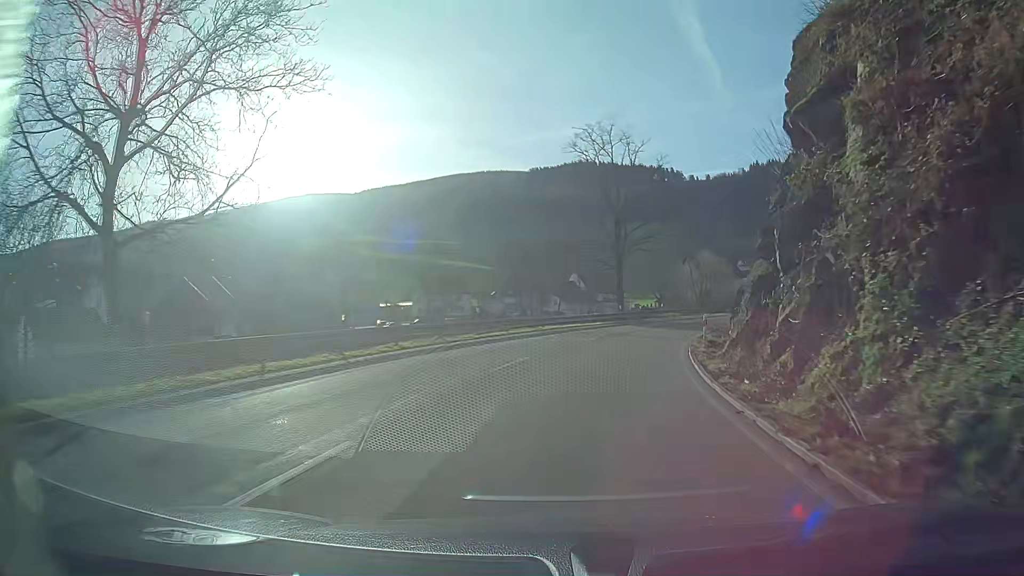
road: secondary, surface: asphalt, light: Day
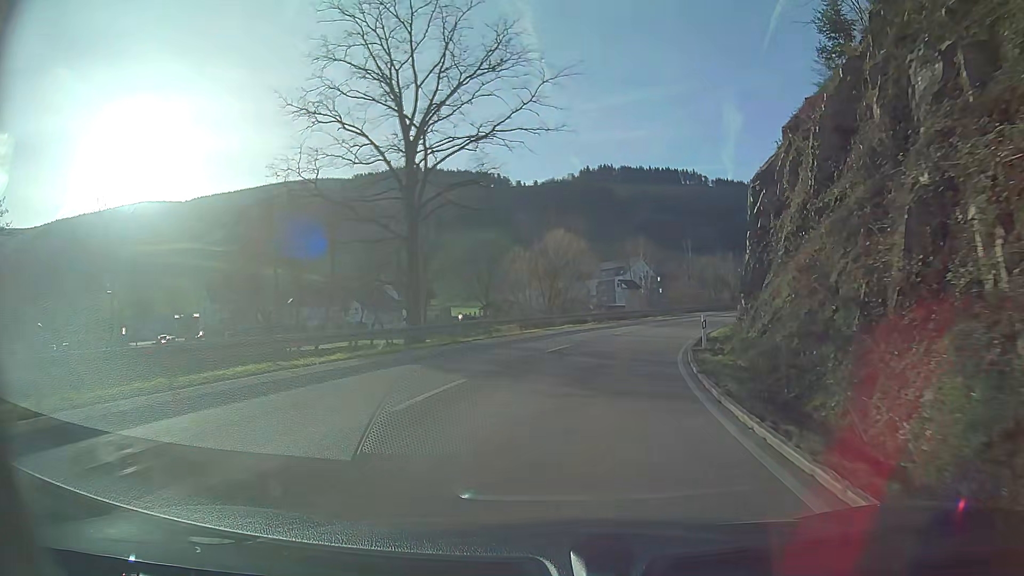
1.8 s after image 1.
(+3.8, +29.2) m; +15°
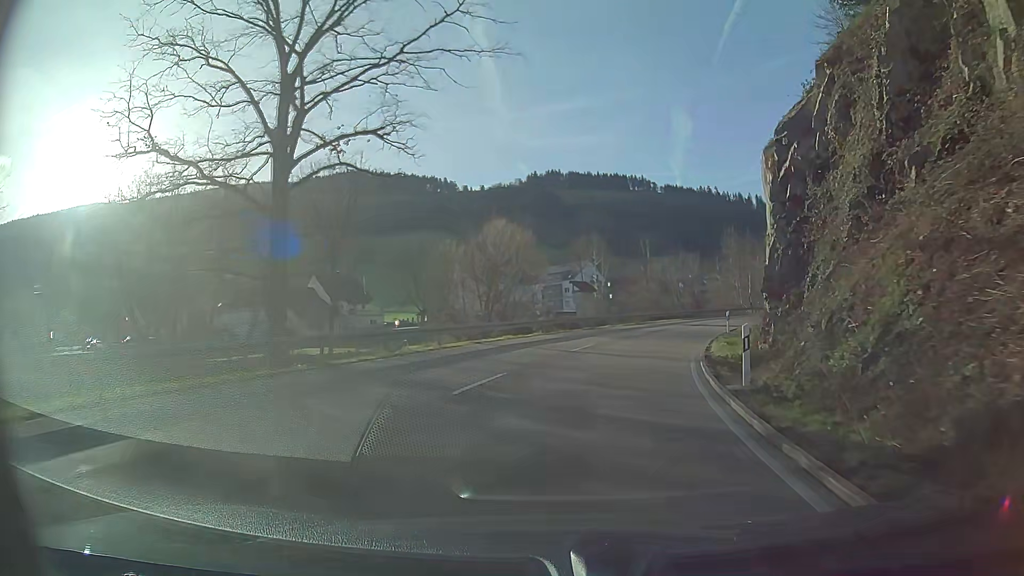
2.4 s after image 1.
(+0.4, +9.6) m; +5°
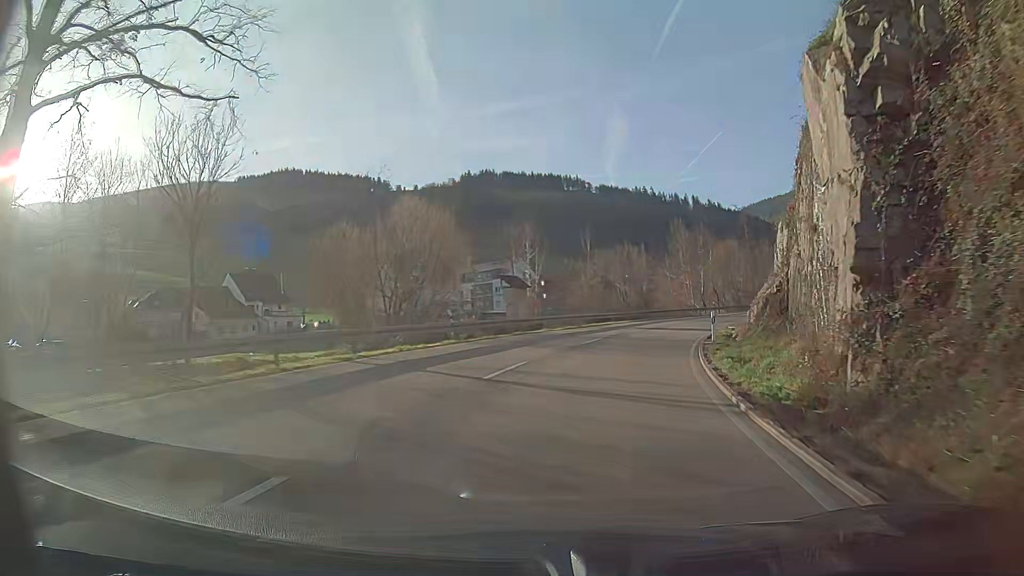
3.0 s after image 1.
(+0.5, +9.6) m; +6°
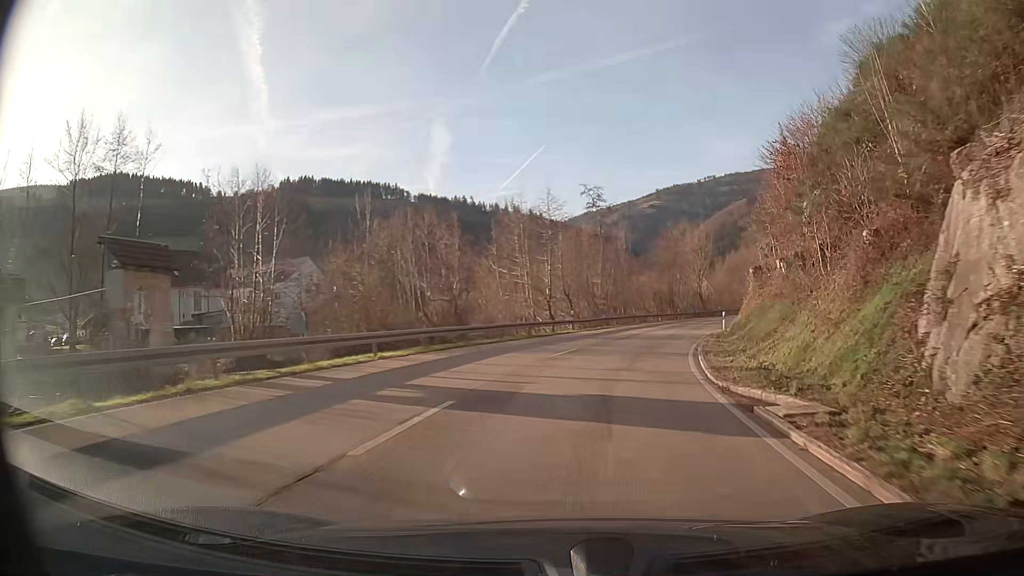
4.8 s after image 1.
(+3.8, +28.4) m; +15°
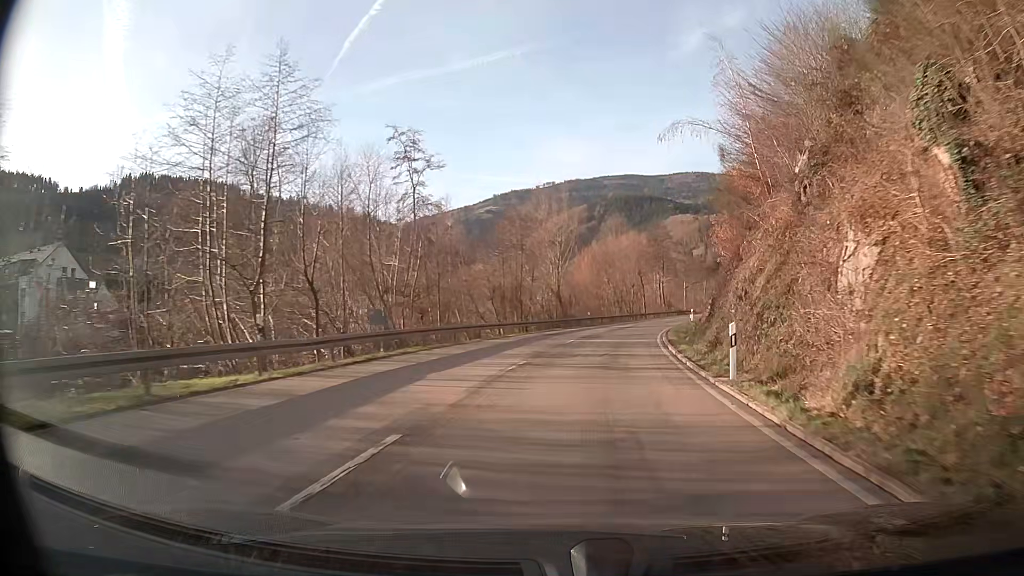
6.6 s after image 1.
(+3.6, +28.8) m; +13°
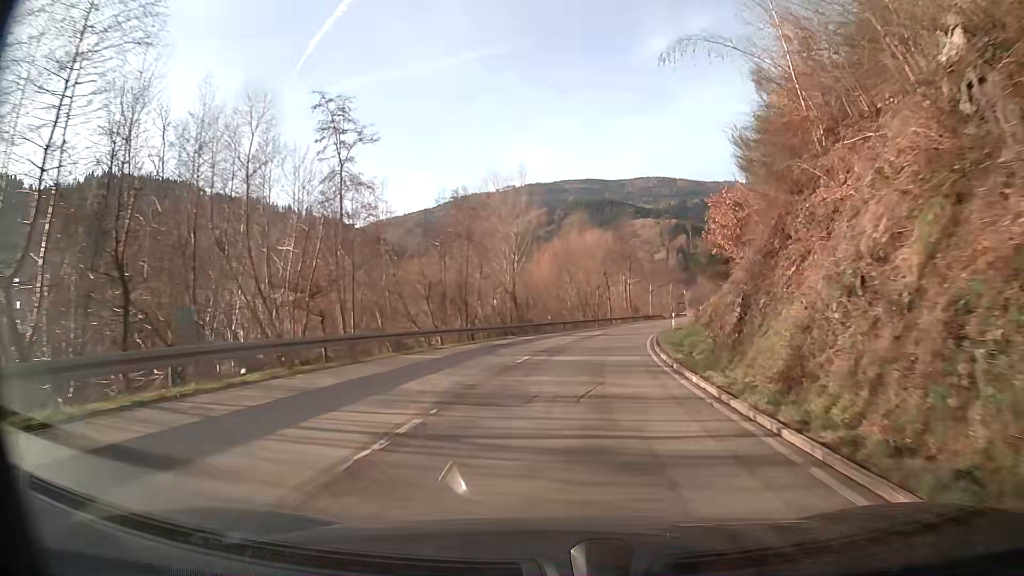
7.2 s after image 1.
(+0.3, +9.9) m; +3°
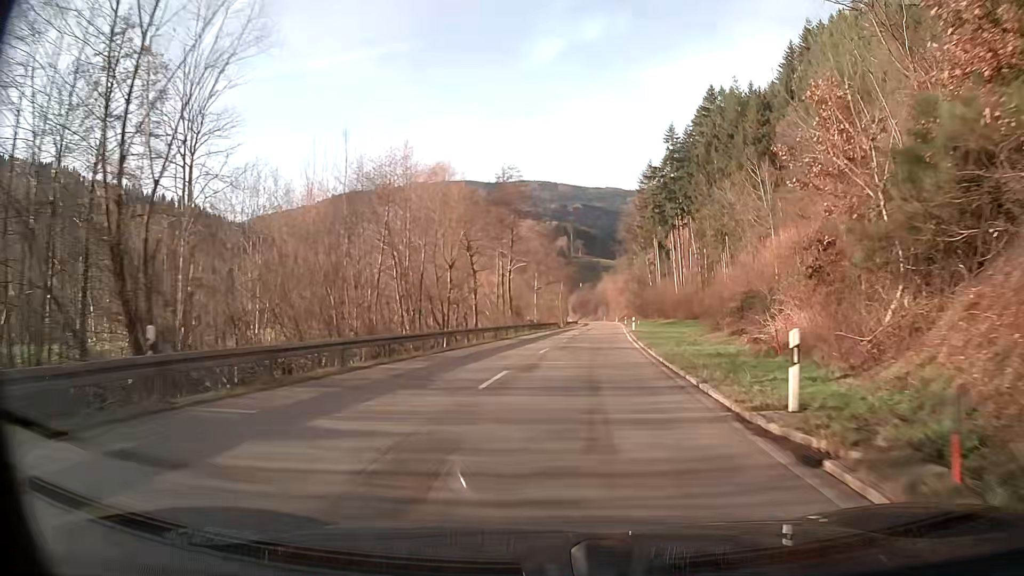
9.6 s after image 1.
(+3.6, +40.9) m; +10°
